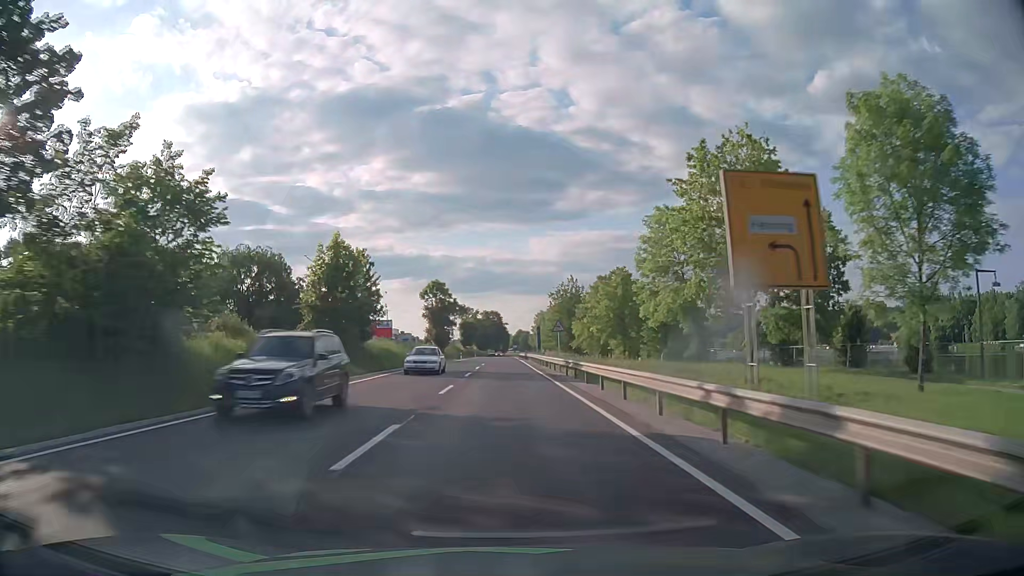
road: primary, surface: asphalt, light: Day
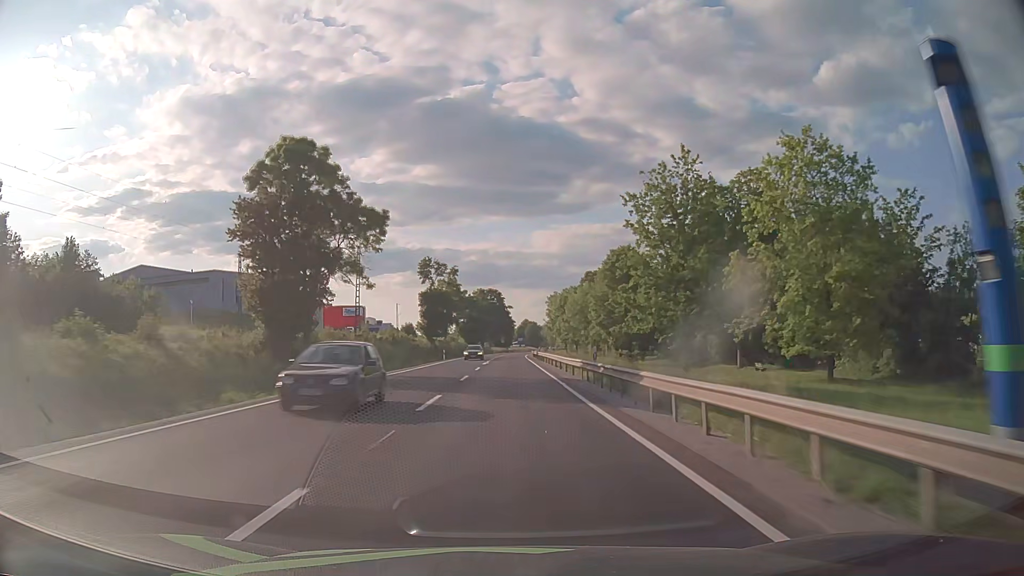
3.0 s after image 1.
(+0.1, +77.4) m; 0°
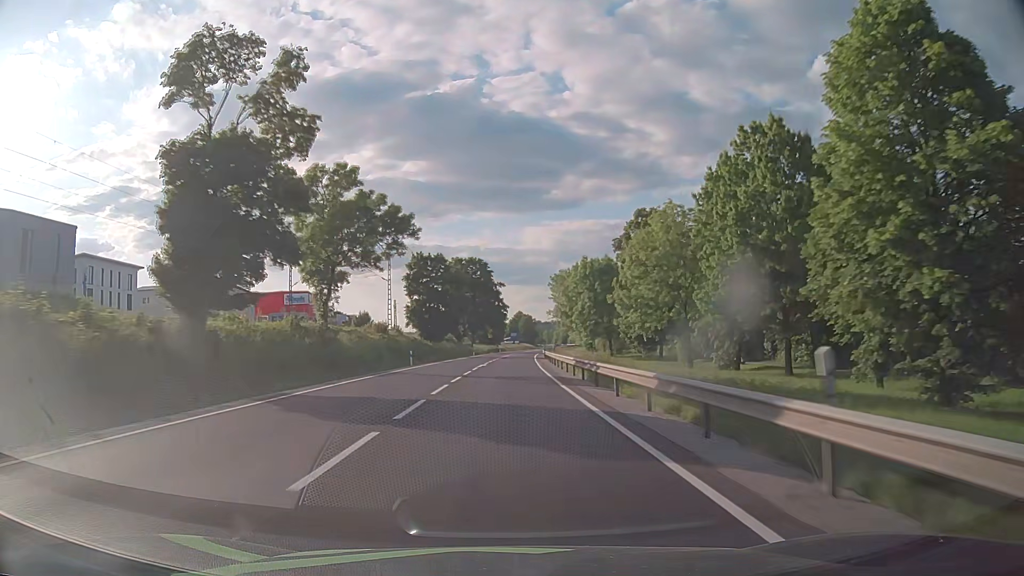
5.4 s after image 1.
(+0.5, +62.8) m; +1°
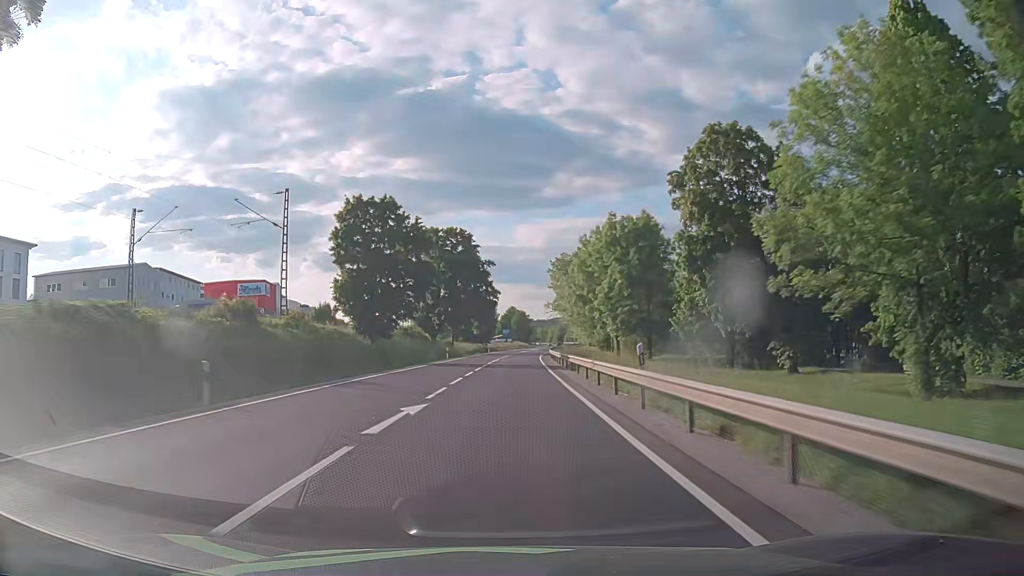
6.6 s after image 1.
(+0.3, +31.5) m; +1°
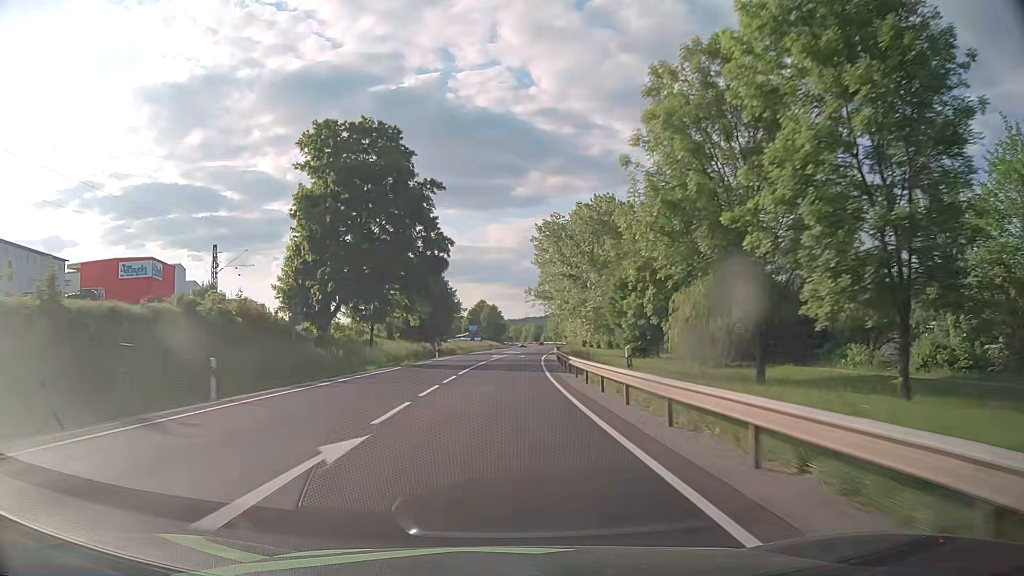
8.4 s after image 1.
(+0.9, +47.4) m; +3°
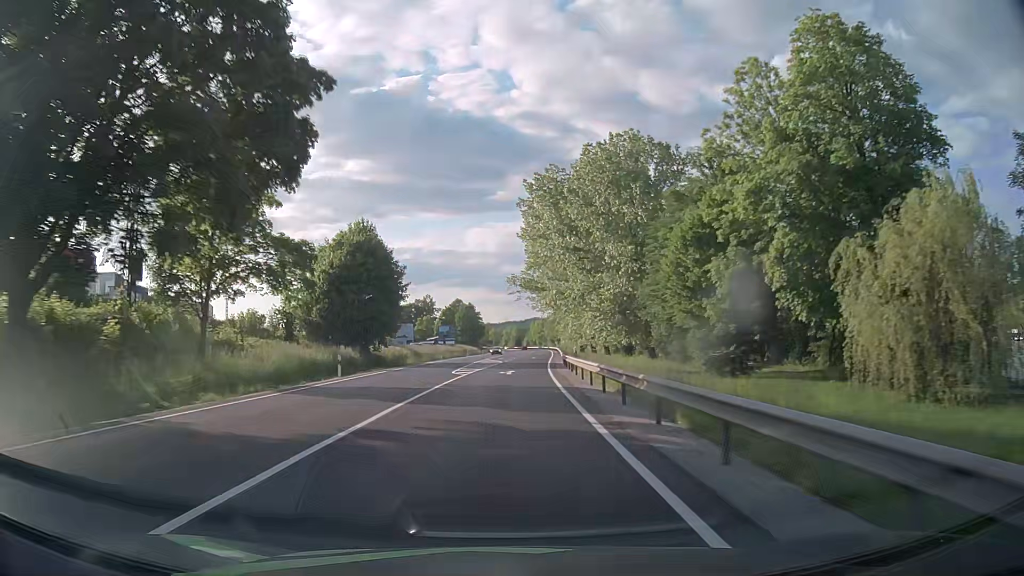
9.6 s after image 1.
(+0.5, +31.7) m; +2°
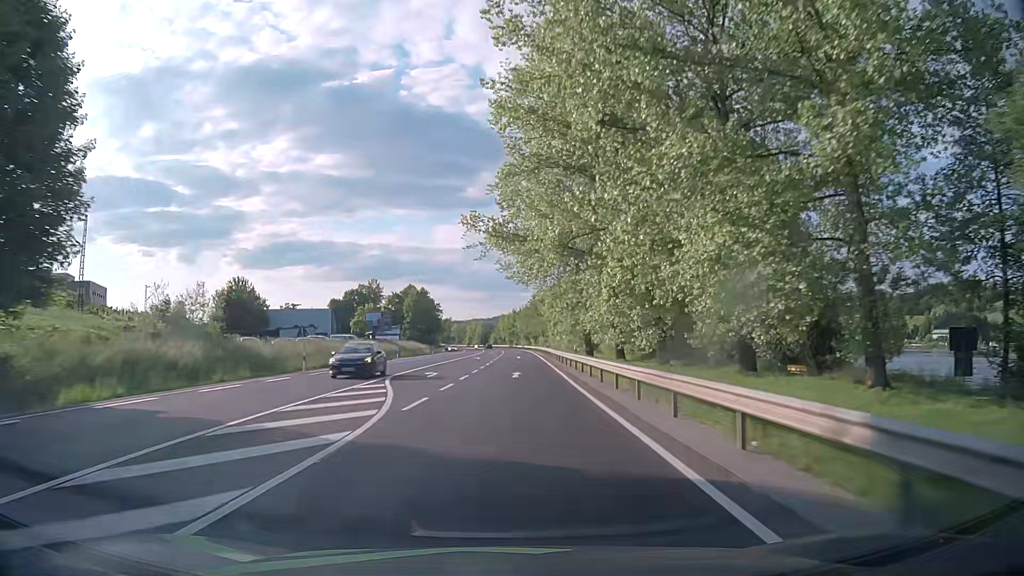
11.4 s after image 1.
(+1.2, +47.5) m; +3°
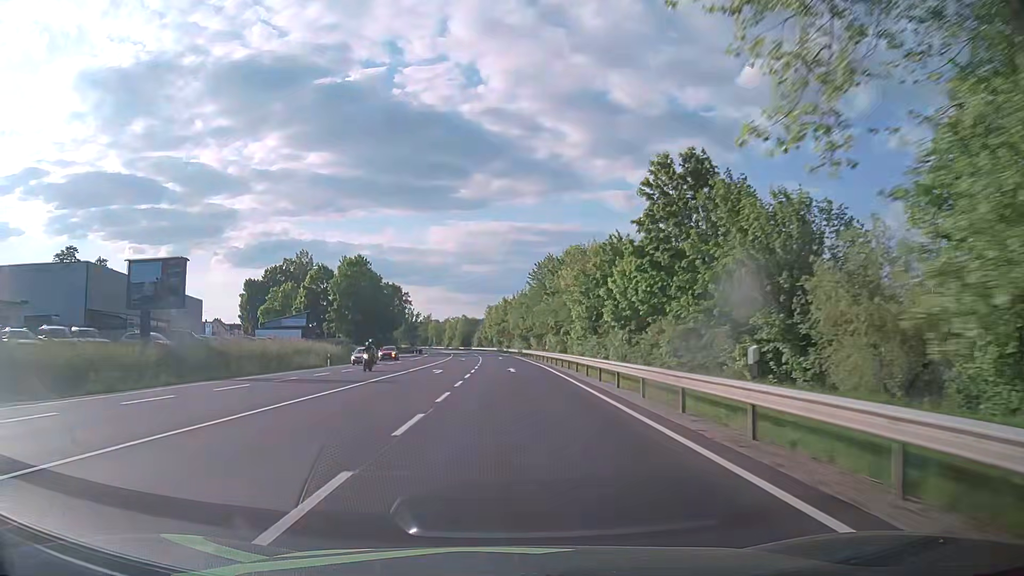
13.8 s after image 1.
(+0.8, +63.4) m; +1°
(0, +10) (0, +20) (0, +30) (0, +40) (0, +50) (-1, +60) (-1, +70) (-1, +80) (-2, +90) (-3, +100) m
